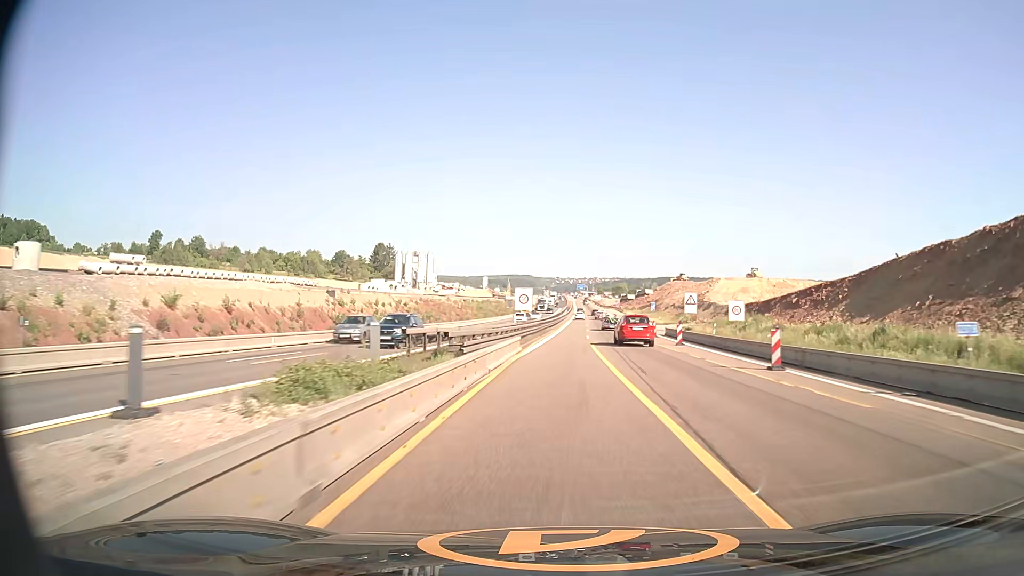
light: Day
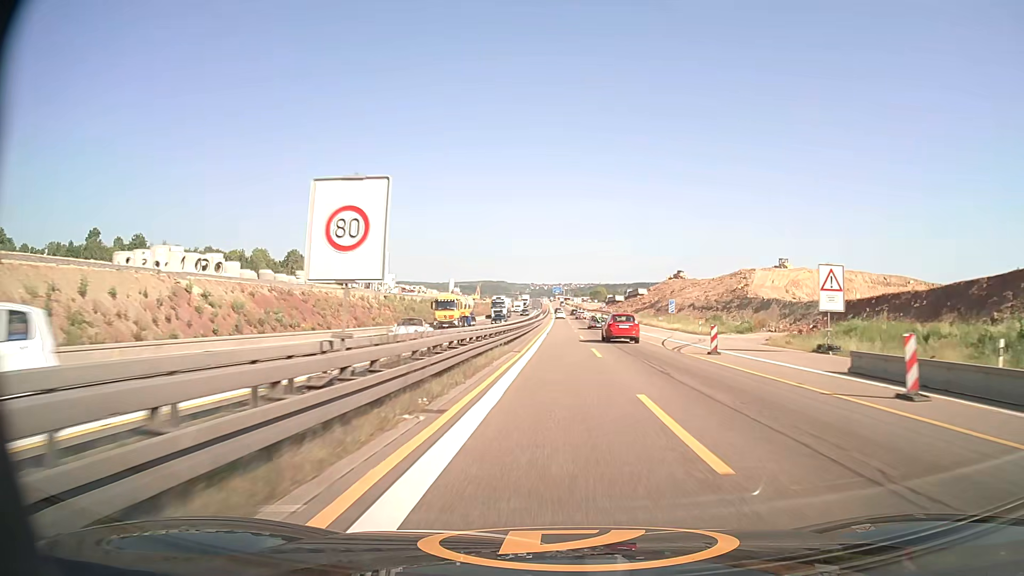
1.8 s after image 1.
(+0.6, +39.2) m; +2°
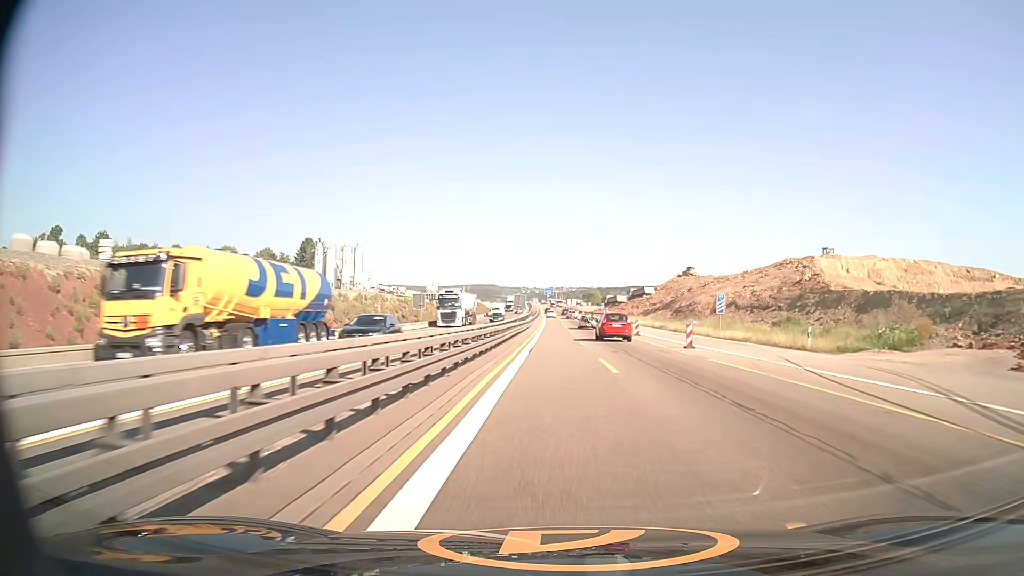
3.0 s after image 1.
(+0.2, +26.4) m; +1°
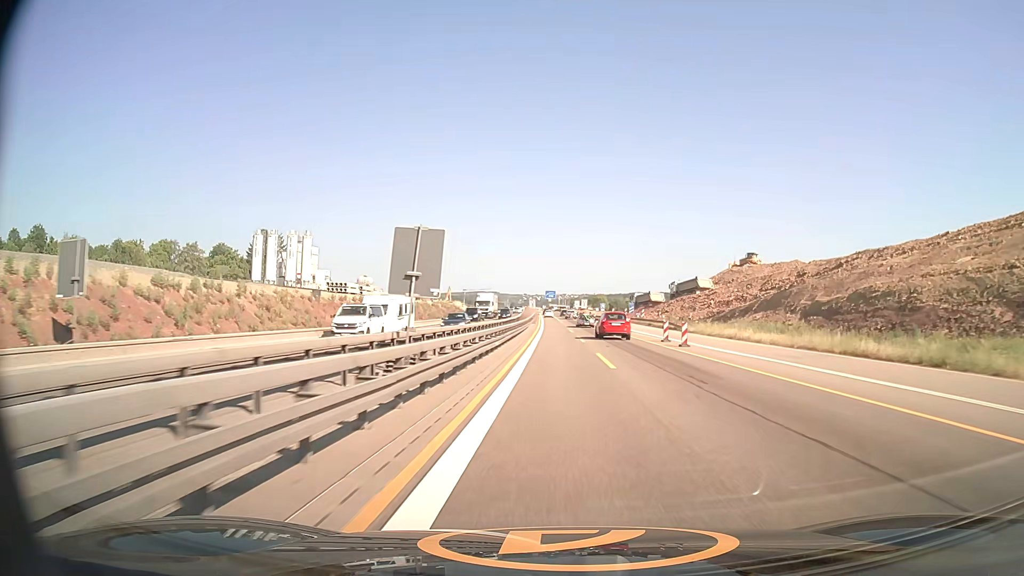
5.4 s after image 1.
(0.0, +53.1) m; 0°
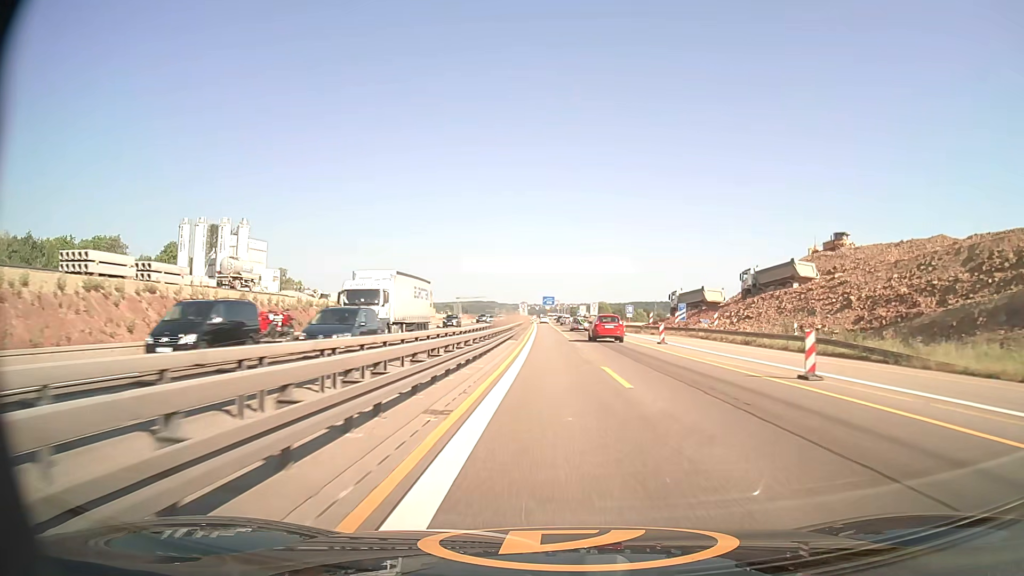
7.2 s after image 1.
(+0.1, +40.4) m; 0°
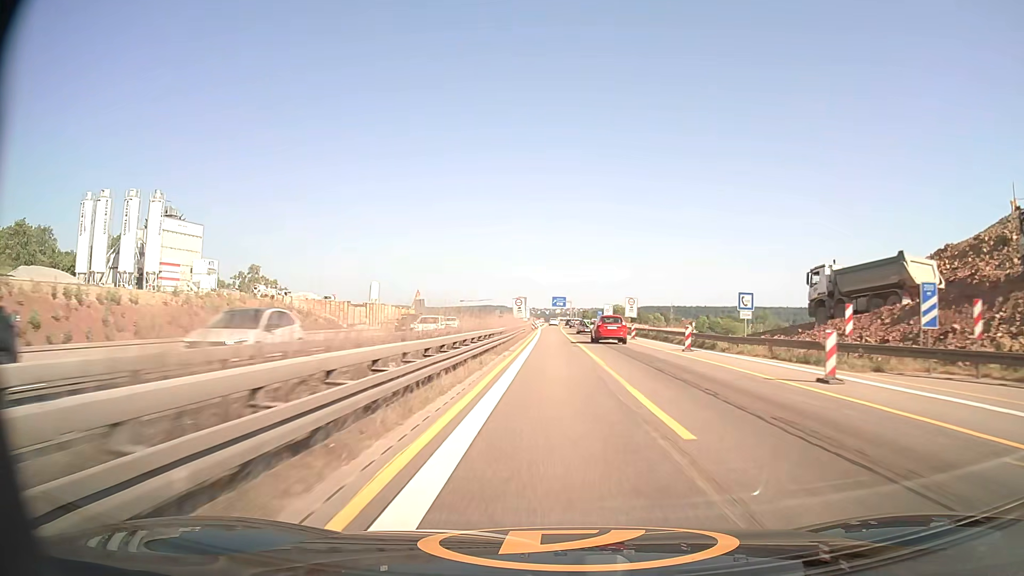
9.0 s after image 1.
(-0.2, +40.6) m; -1°
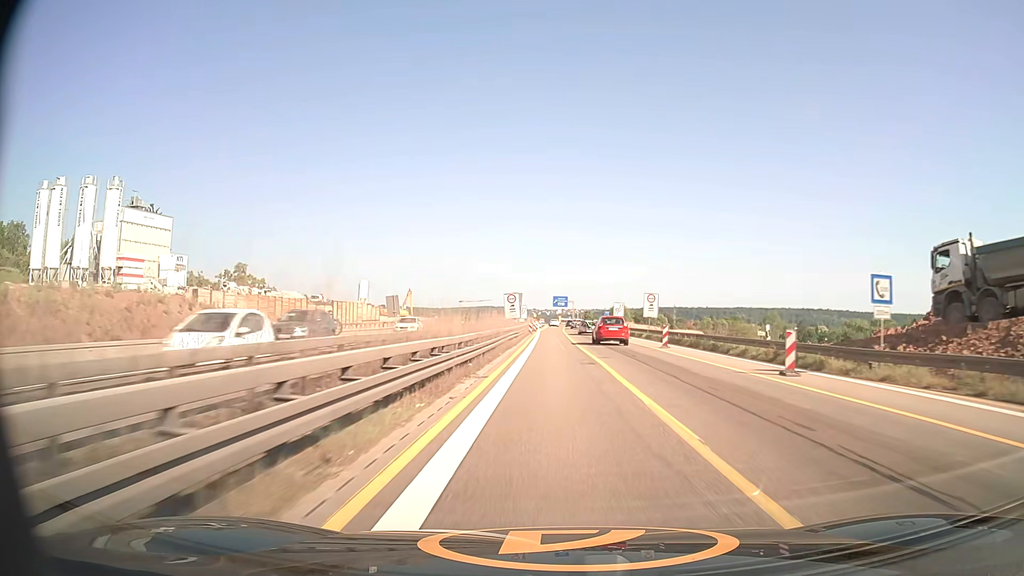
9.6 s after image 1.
(0.0, +13.4) m; 0°
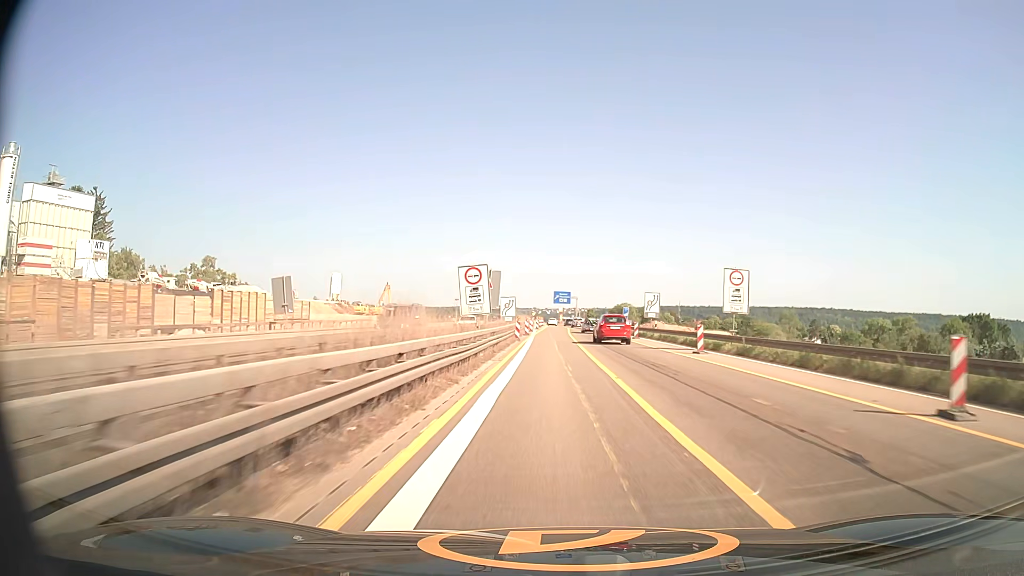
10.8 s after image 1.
(0.0, +26.6) m; 0°
(0, +10) (0, +20) (0, +30) (0, +40) (0, +50) (0, +60) (0, +70) (0, +80) (0, +90) (0, +100) m
